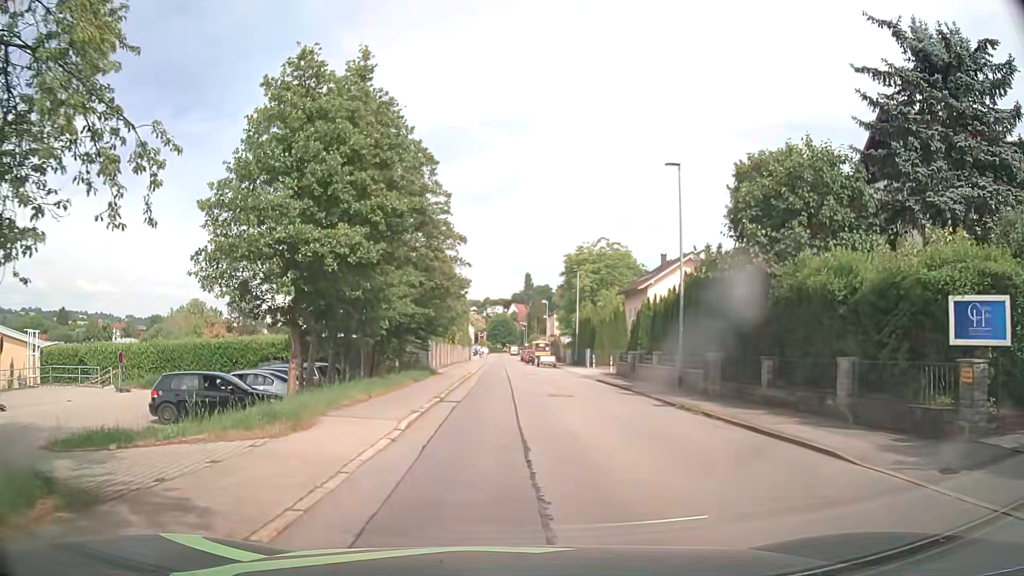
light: Day
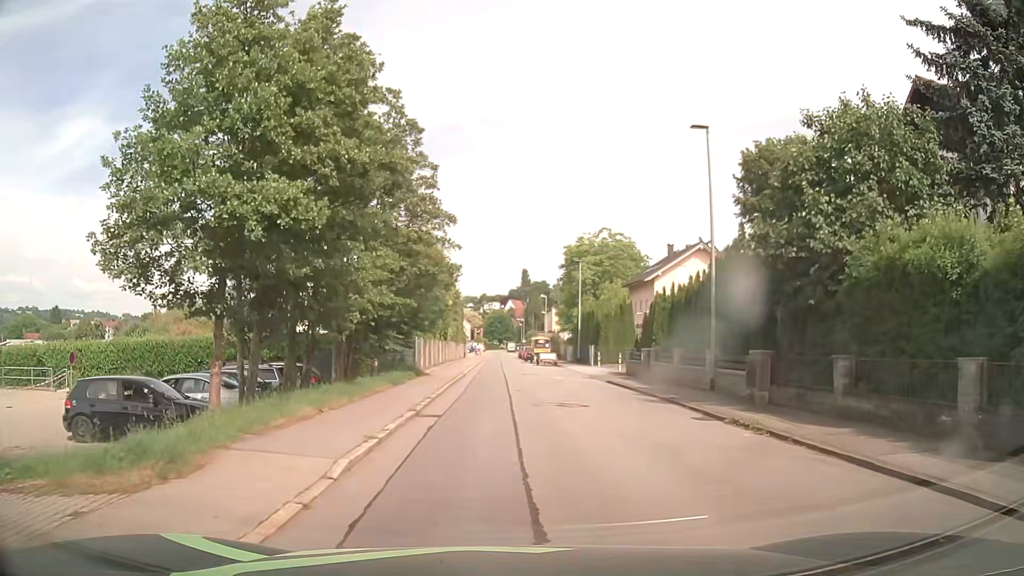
(0.0, +4.2) m; +1°
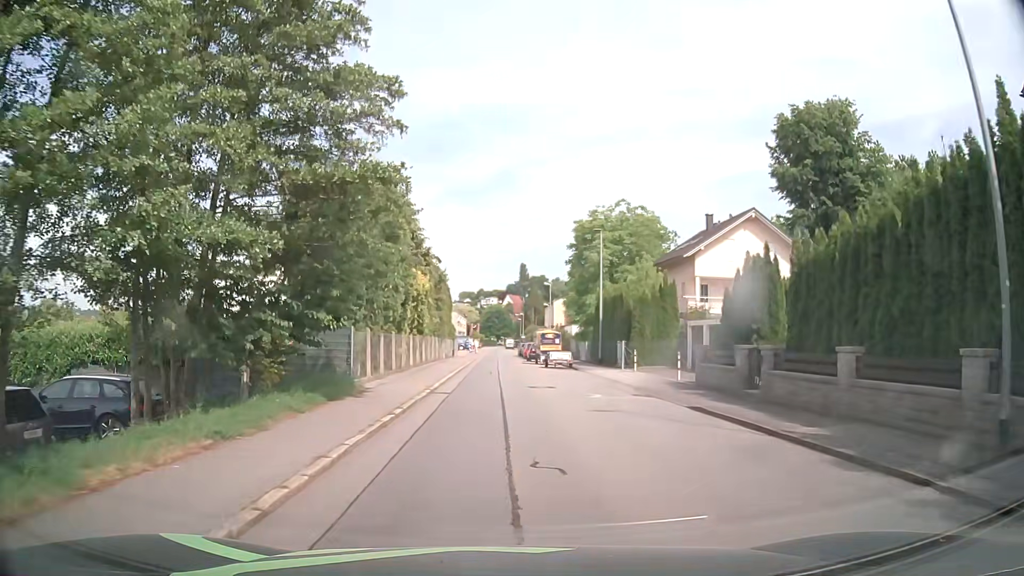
(0.0, +13.2) m; -1°
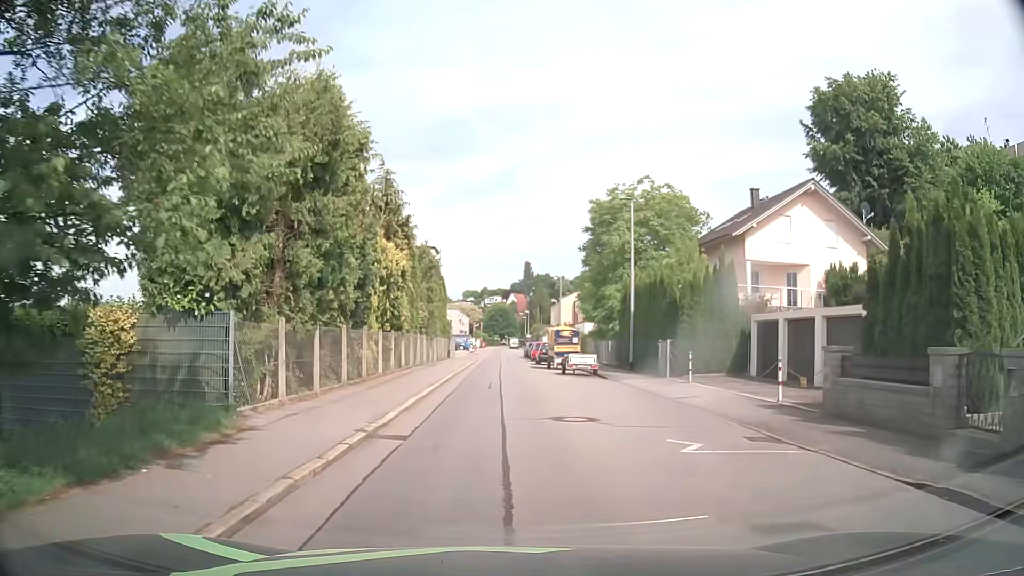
(+0.1, +8.9) m; 0°
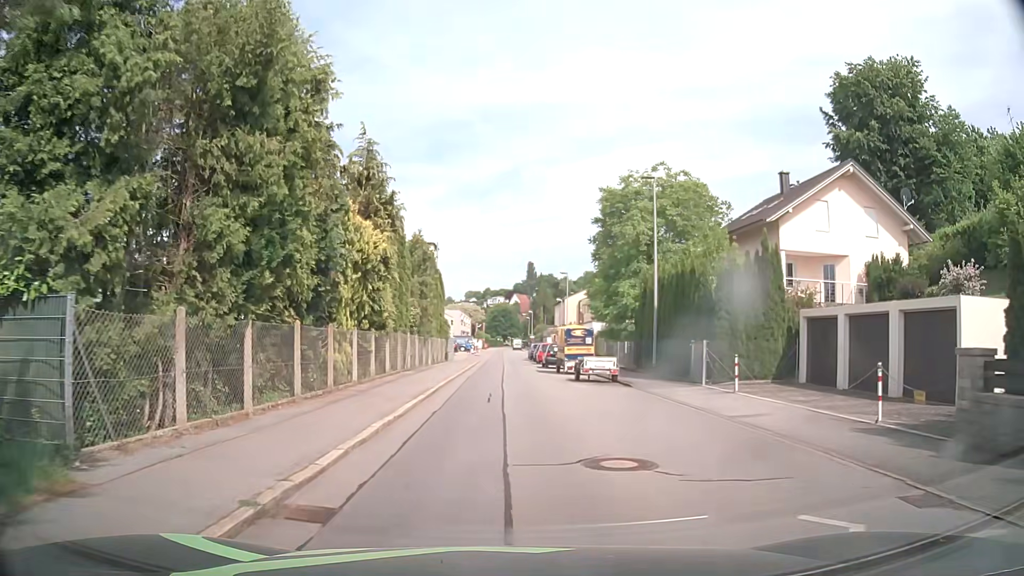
(0.0, +4.4) m; +1°
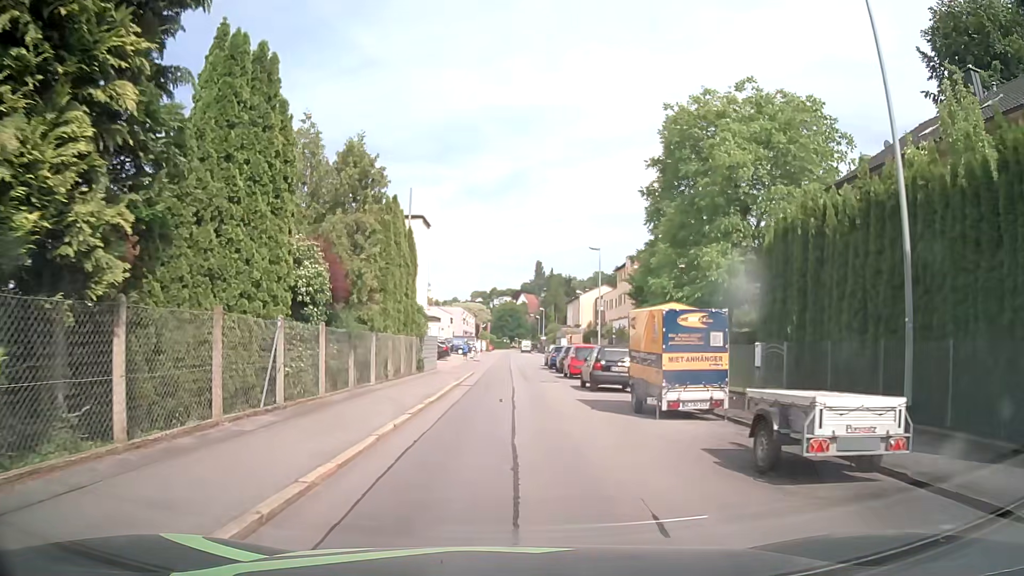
(-0.2, +17.8) m; -1°
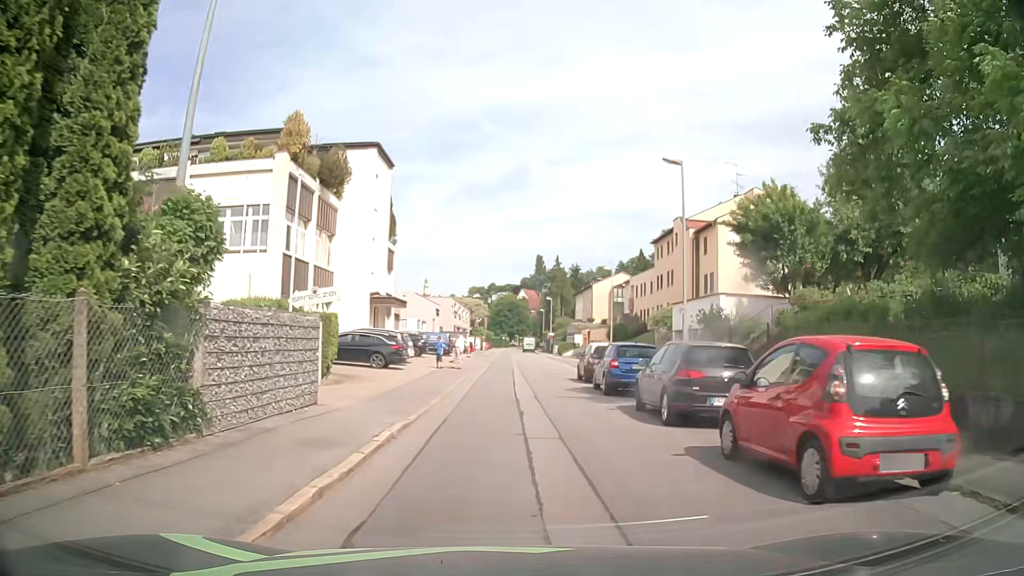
(-0.1, +22.6) m; -1°
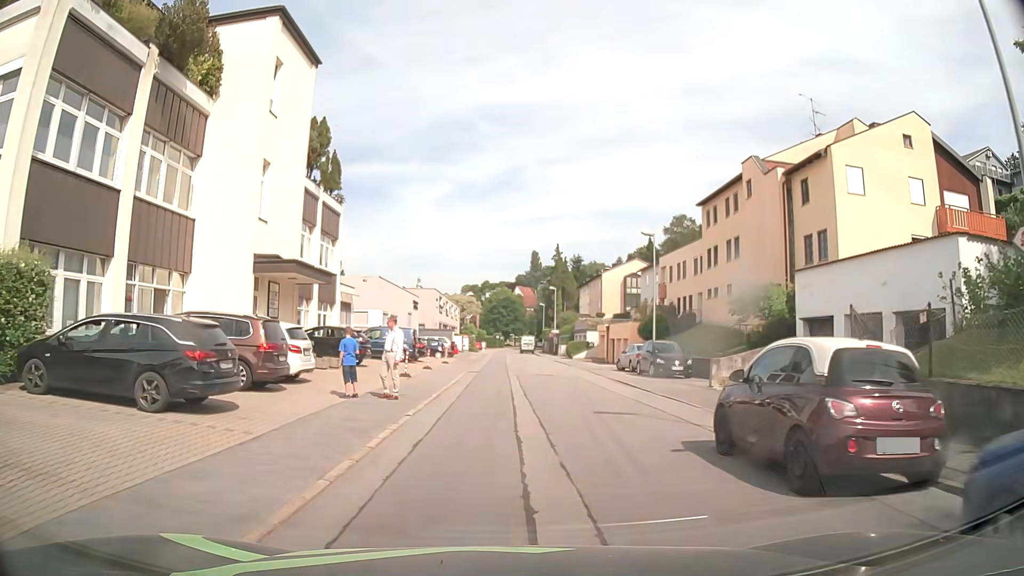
(+0.2, +18.1) m; +1°
(0, +10) (0, +20) (0, +30) (0, +40) (0, +50) (0, +60) (0, +70) (0, +80) (0, +90) (0, +100) m
